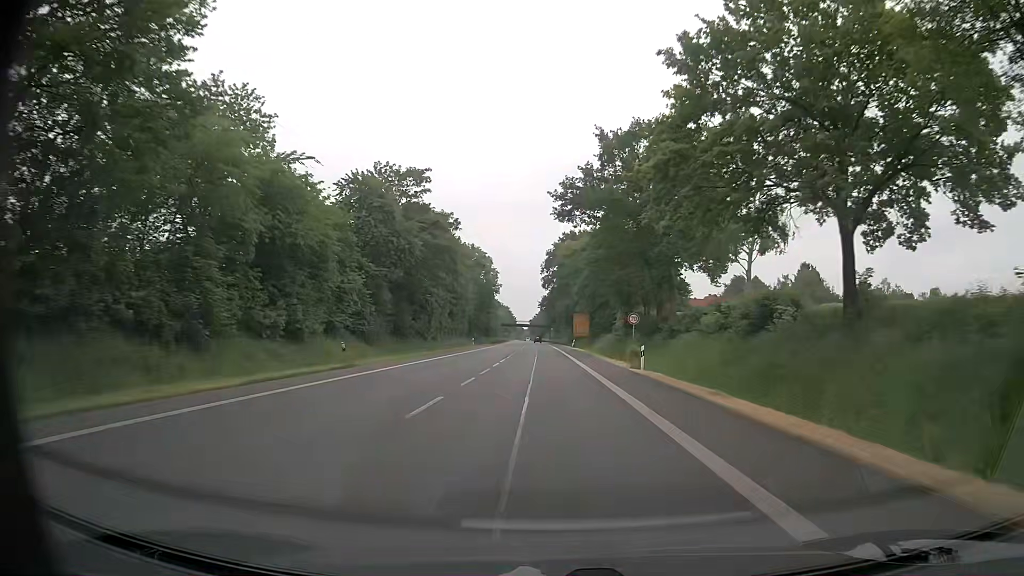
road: primary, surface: asphalt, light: Day
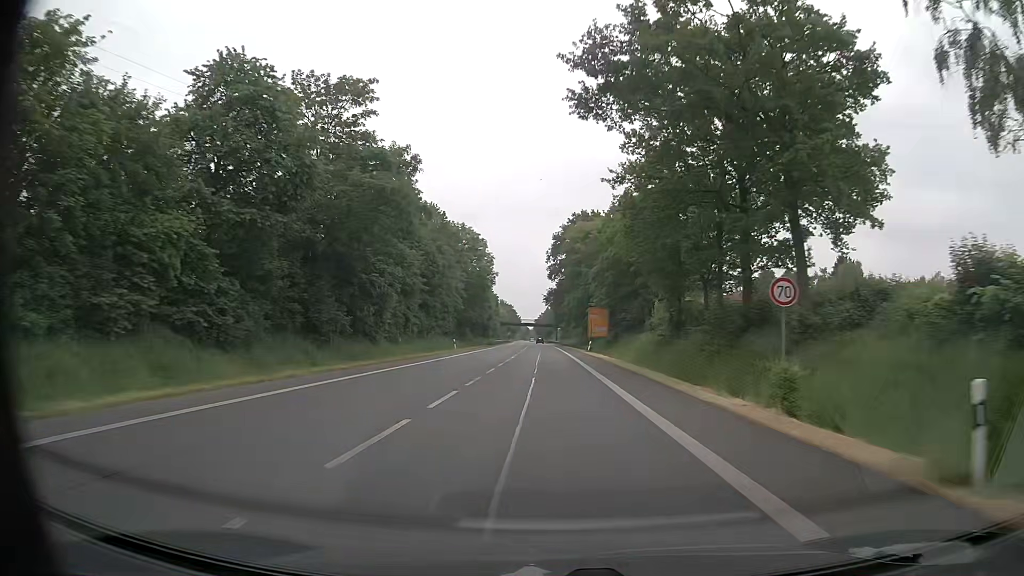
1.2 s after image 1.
(-0.1, +22.7) m; 0°
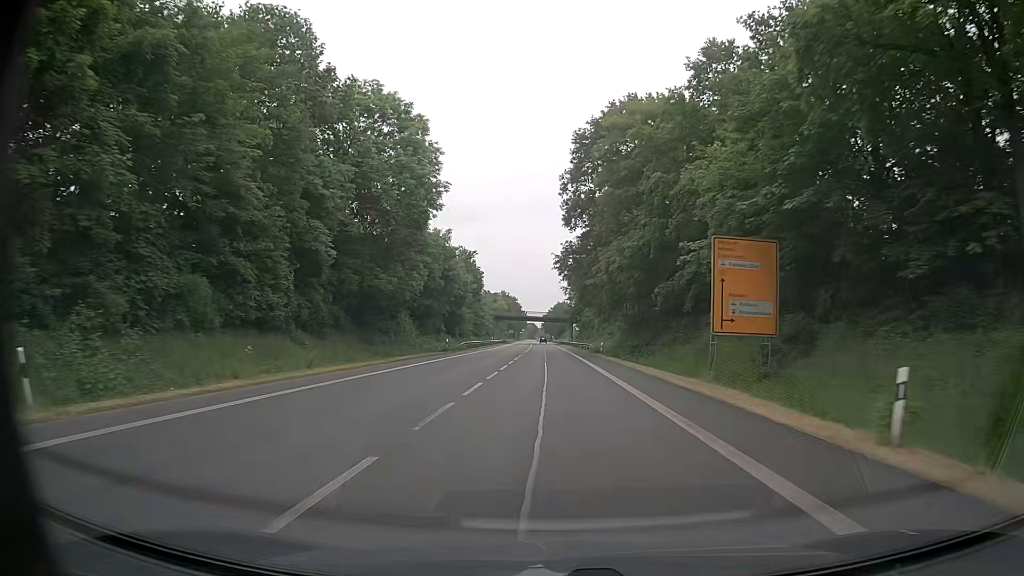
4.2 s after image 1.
(-0.7, +56.7) m; -1°
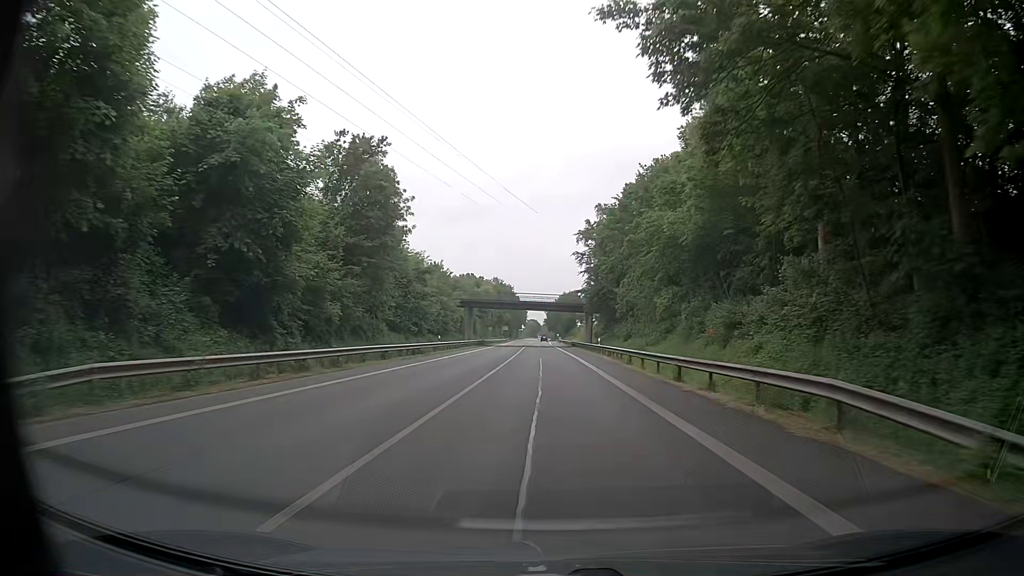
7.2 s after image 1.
(-0.1, +56.7) m; 0°
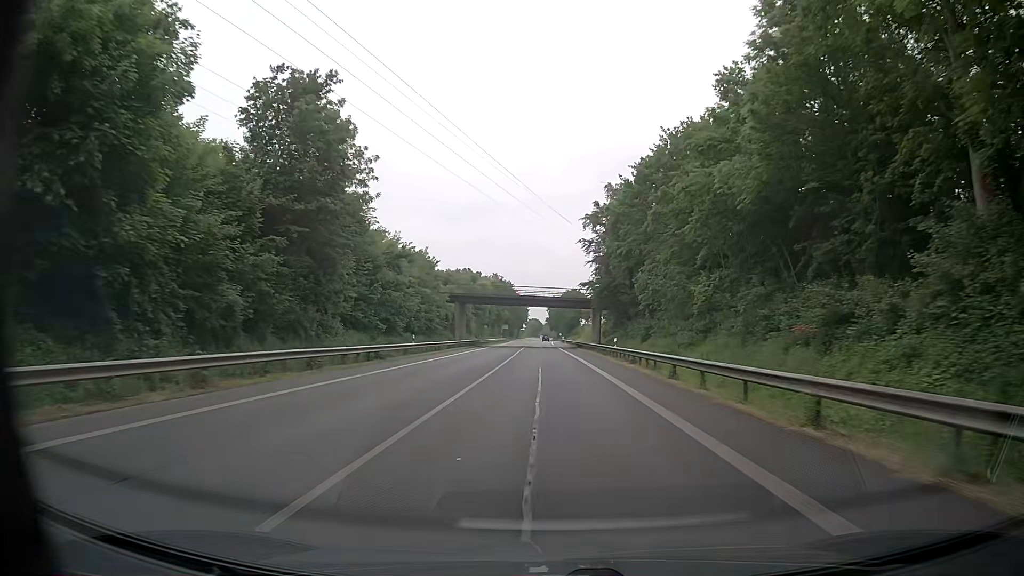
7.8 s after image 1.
(-0.1, +11.4) m; -1°
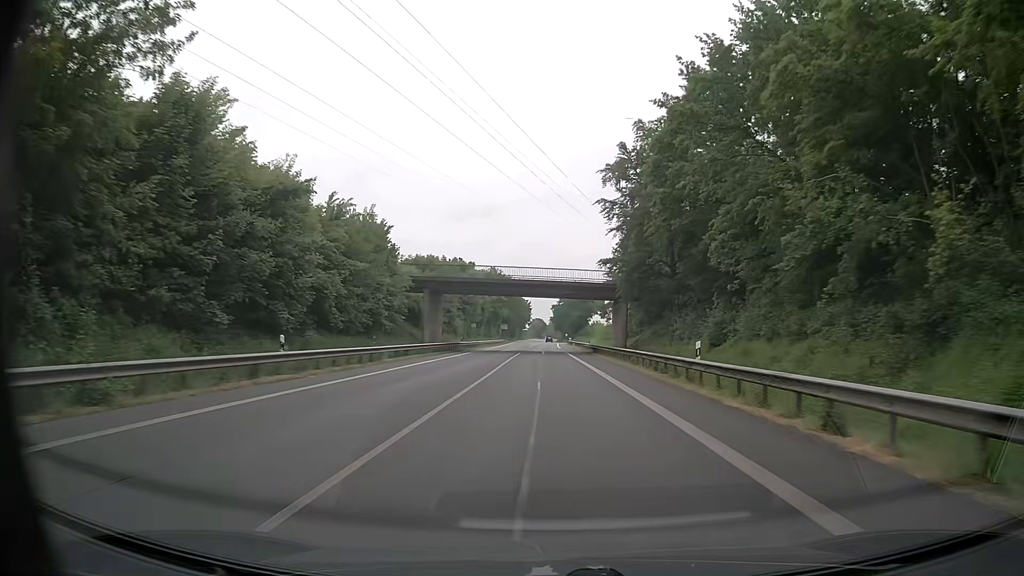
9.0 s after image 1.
(+0.1, +22.7) m; 0°
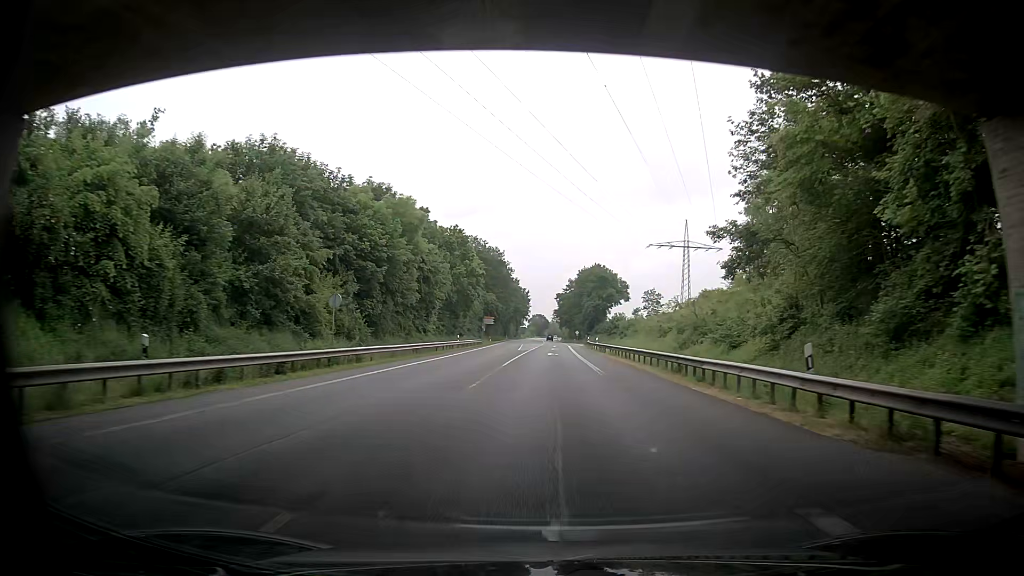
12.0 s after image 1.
(-0.2, +56.6) m; 0°
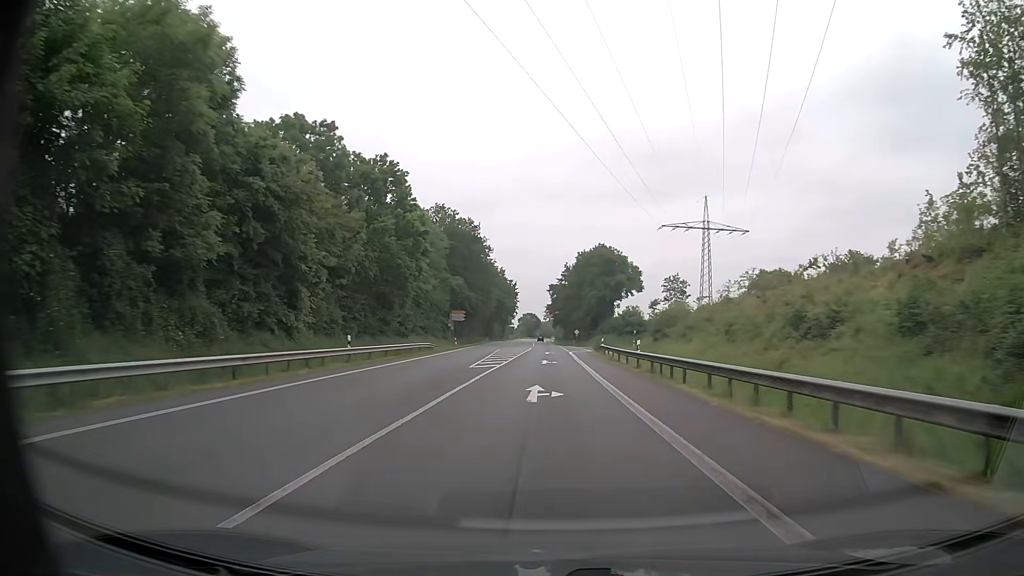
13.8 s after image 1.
(+0.1, +33.9) m; 0°
(0, +10) (0, +20) (0, +30) (0, +40) (0, +50) (0, +60) (0, +70) (0, +80) (0, +90) (0, +100) m
